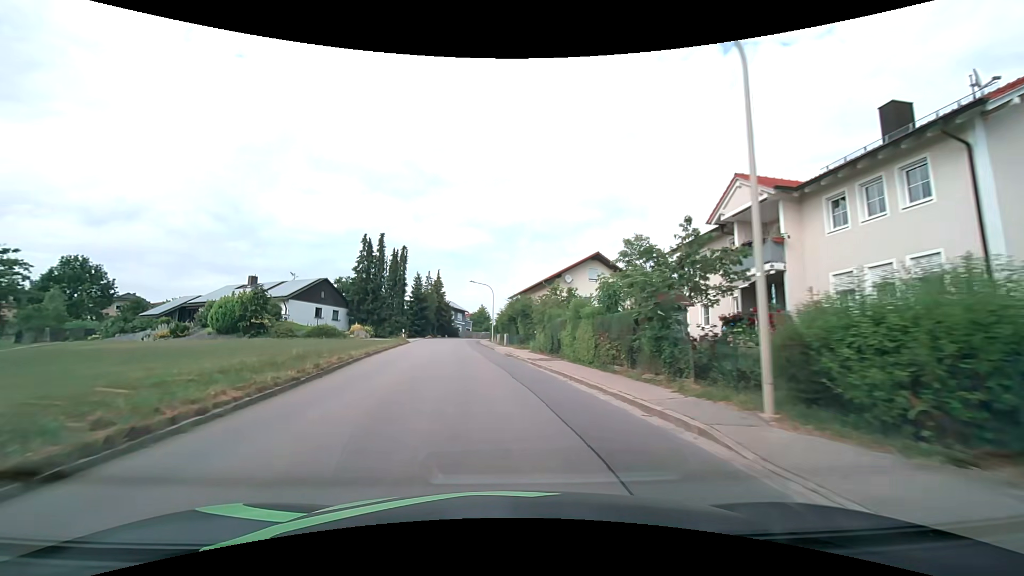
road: tertiary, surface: asphalt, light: Day
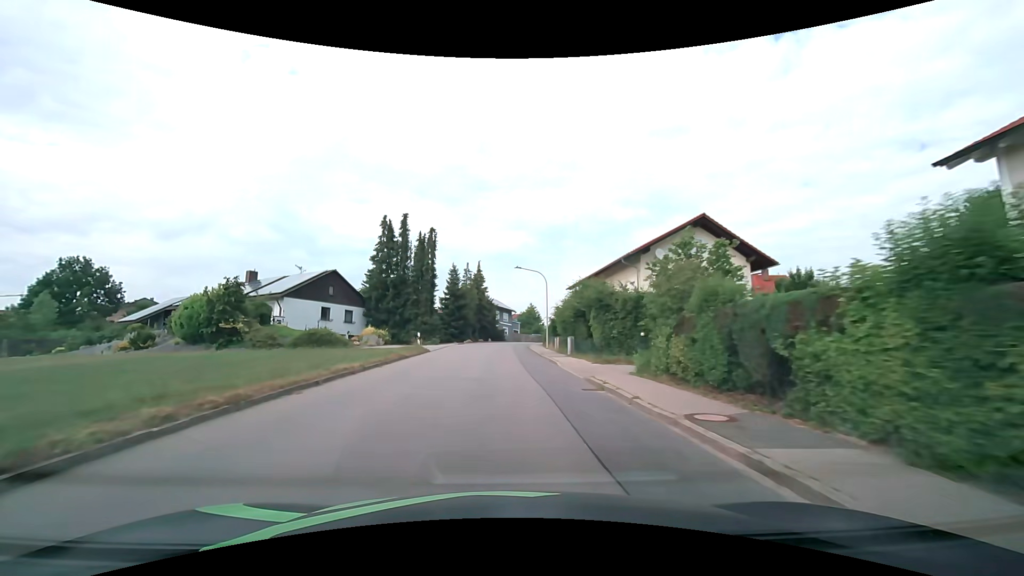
(-0.8, +15.1) m; -5°
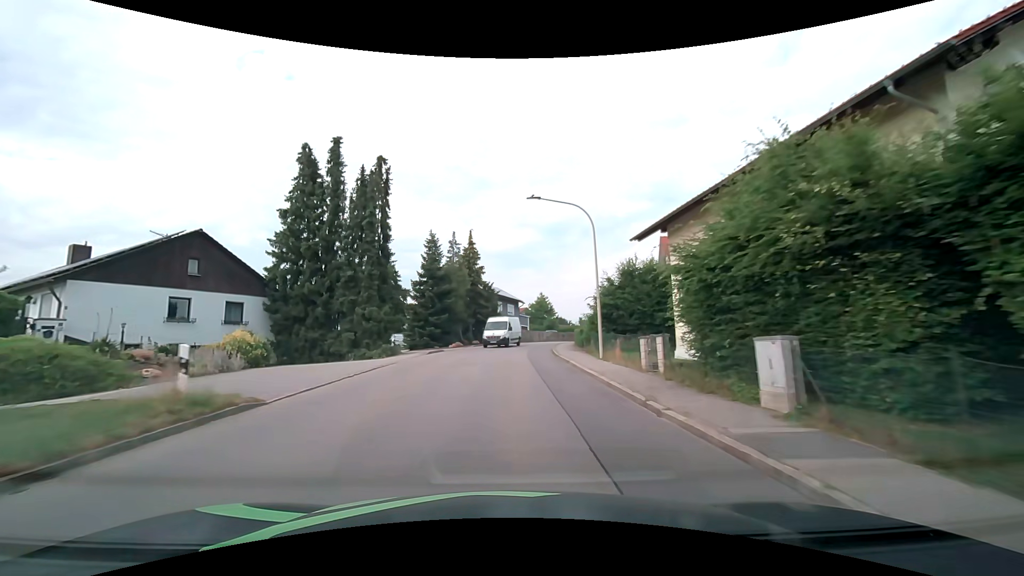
(-0.3, +22.8) m; -1°
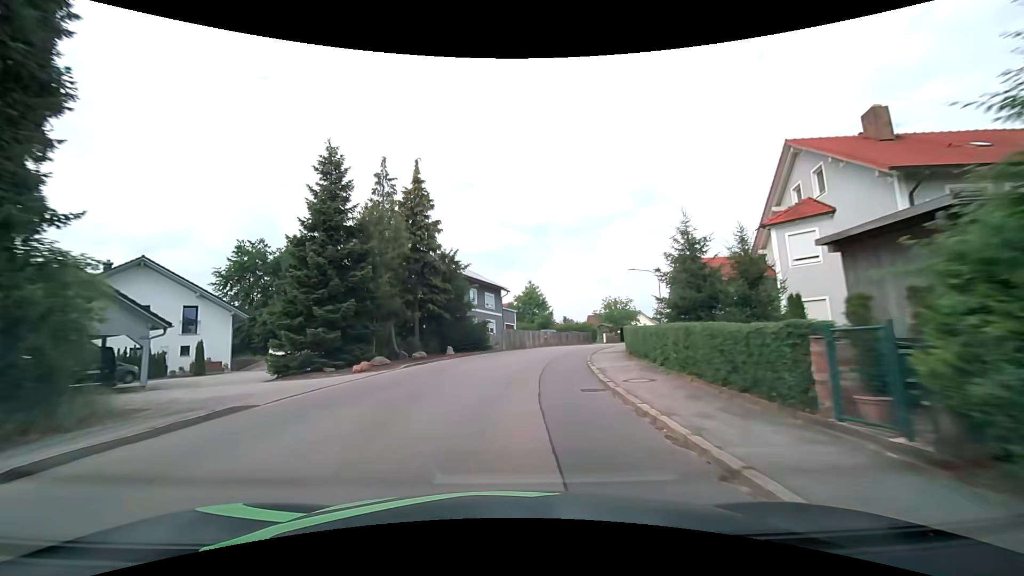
(+0.3, +22.9) m; +2°
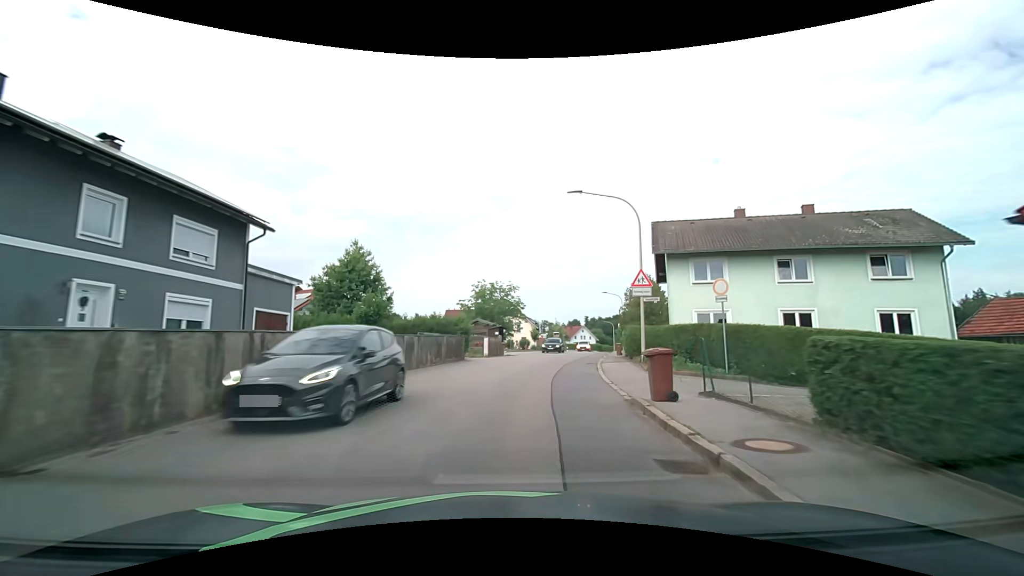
(+3.2, +30.2) m; +16°
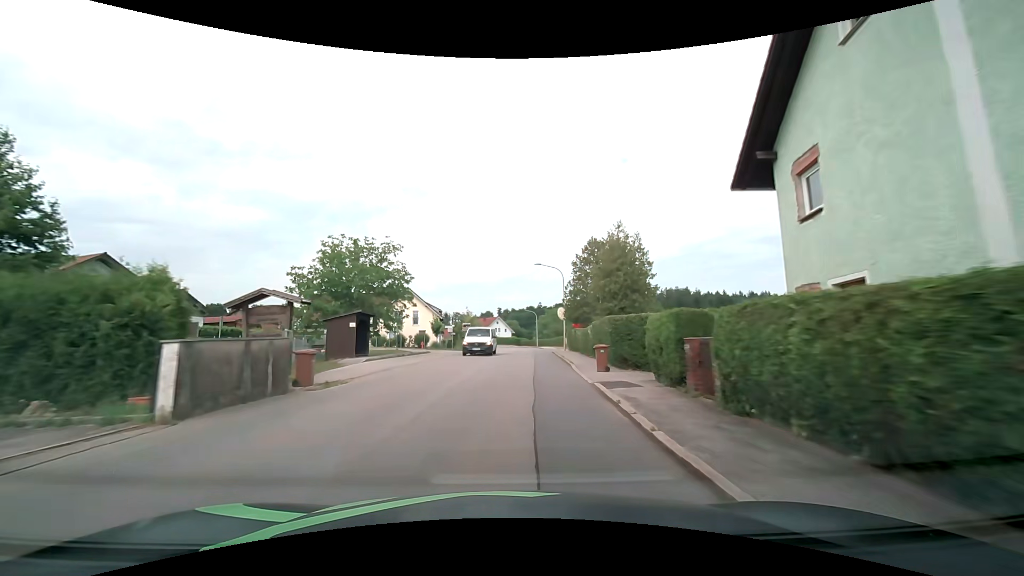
(+2.3, +22.9) m; +10°
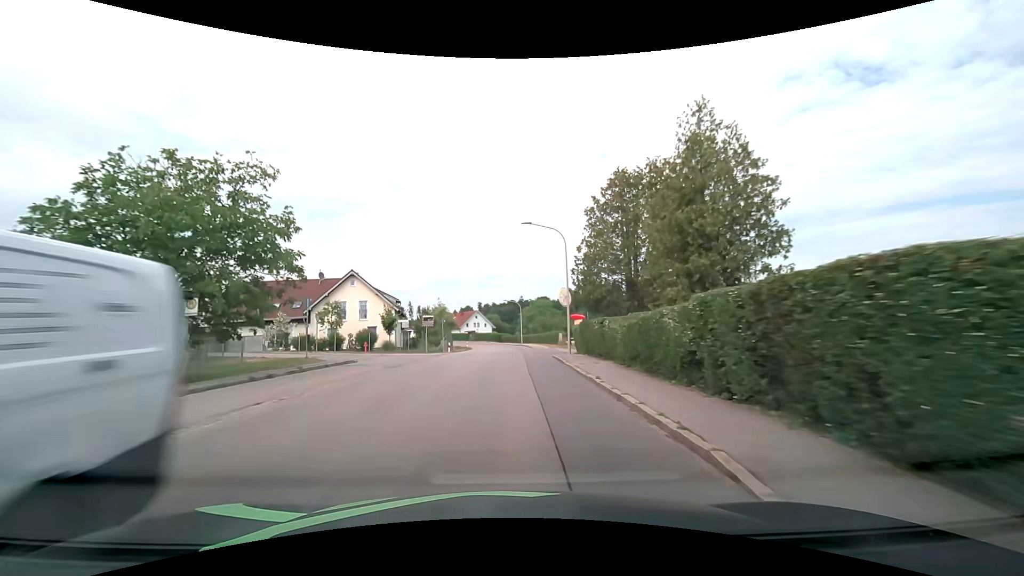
(+0.3, +15.5) m; +2°
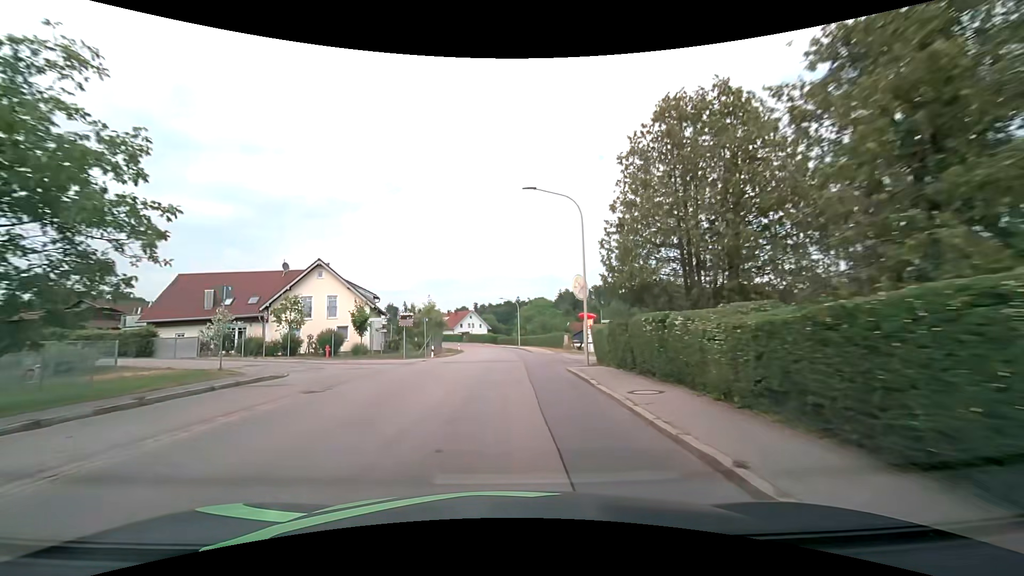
(+0.1, +7.8) m; 0°
